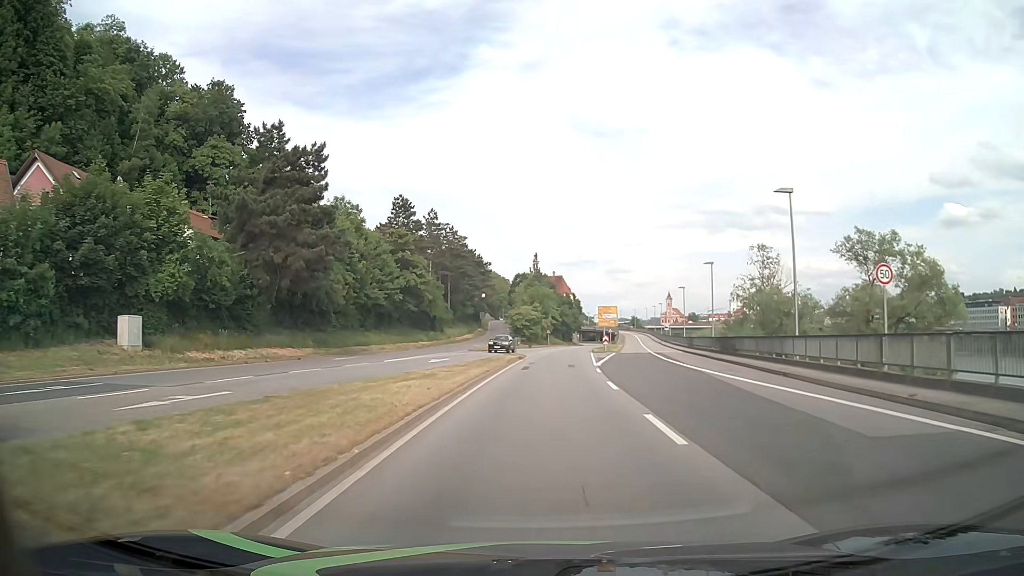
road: primary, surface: asphalt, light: Day
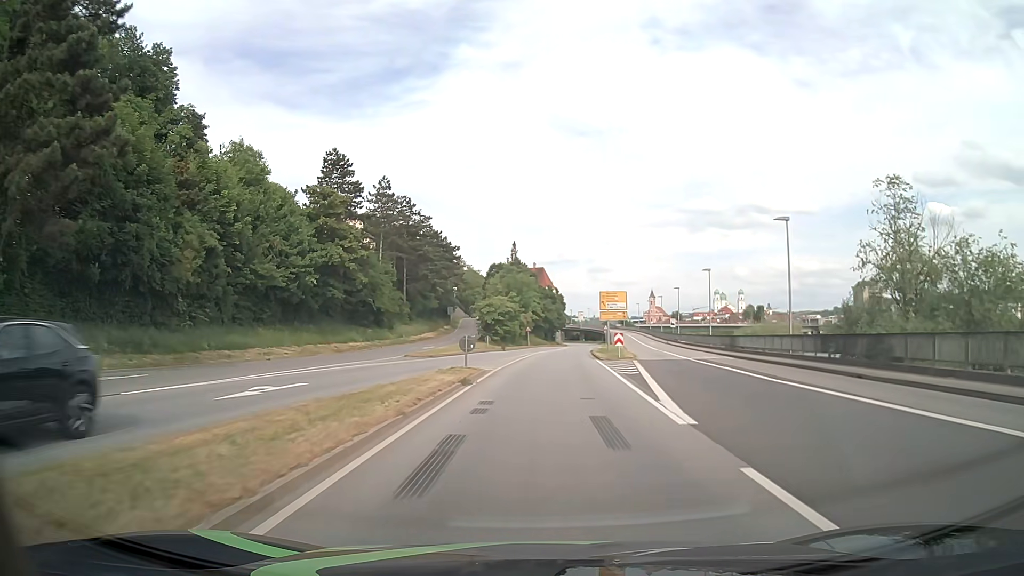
(+0.3, +22.9) m; +2°
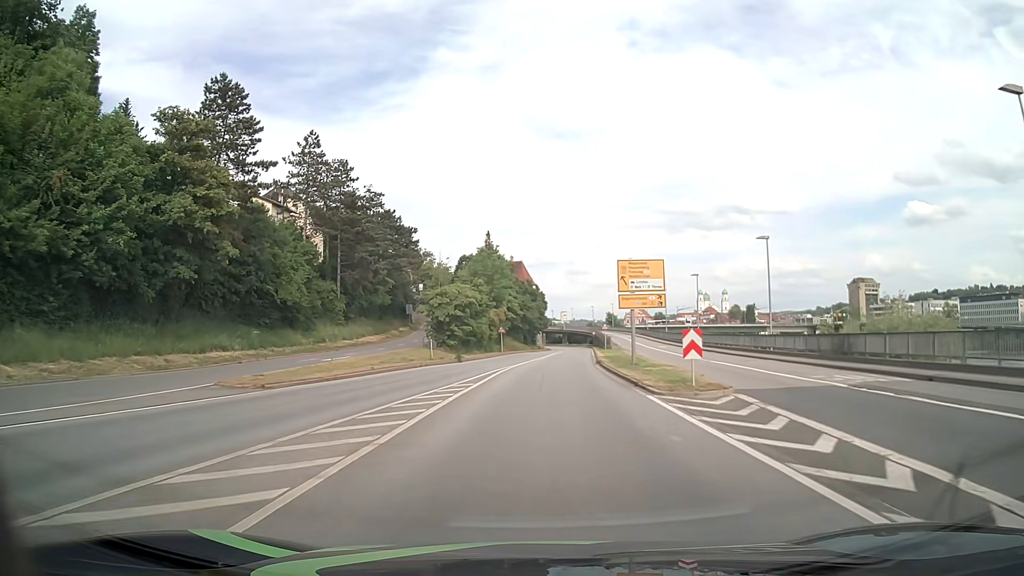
(+0.3, +23.0) m; +2°
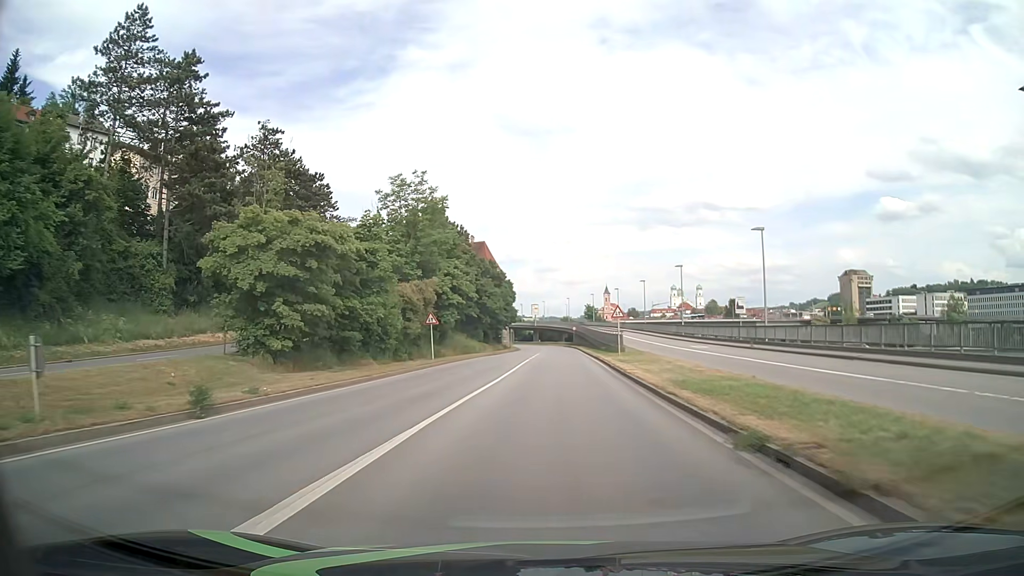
(+0.6, +30.6) m; +2°
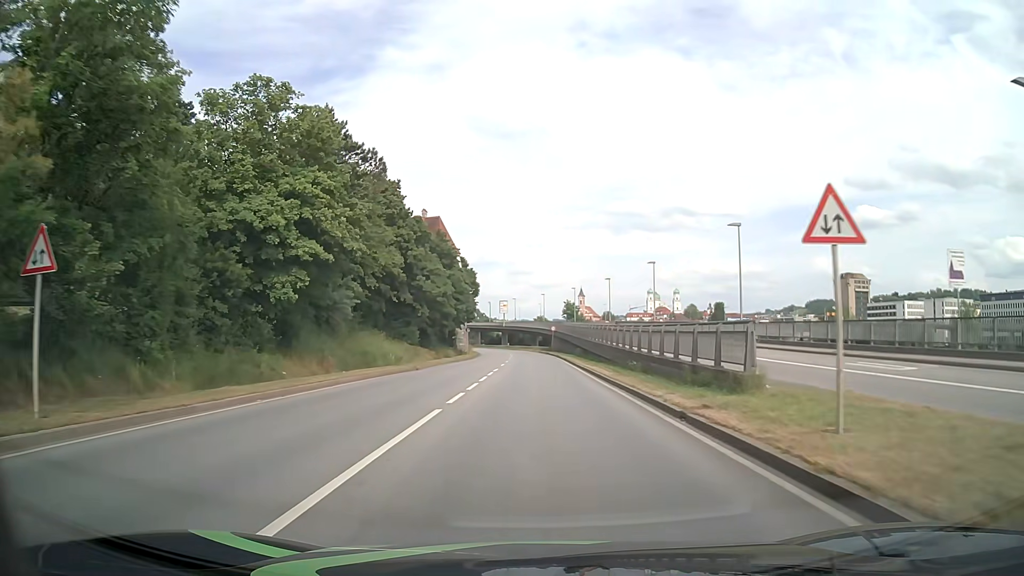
(+0.8, +30.6) m; +2°
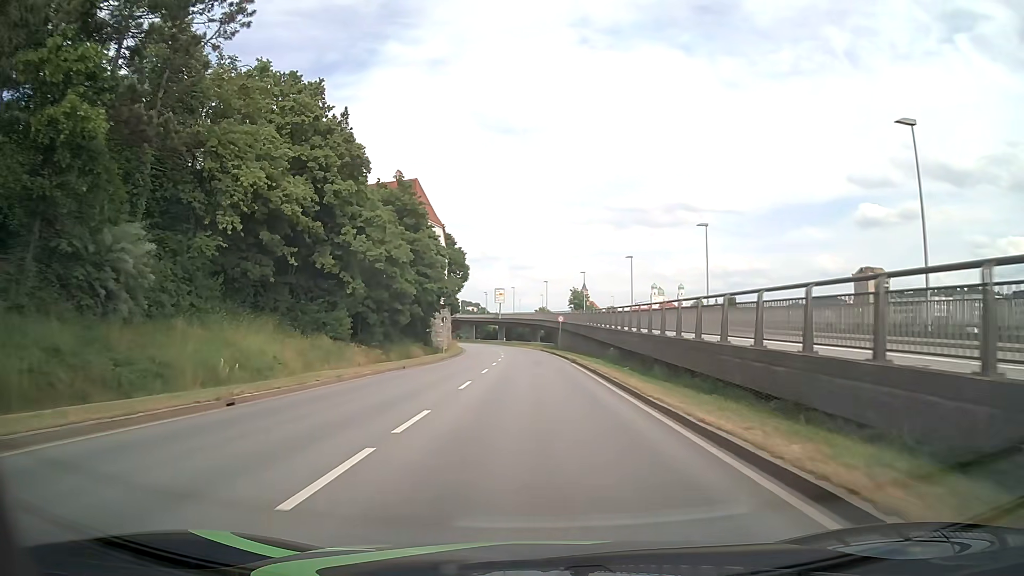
(0.0, +22.9) m; 0°
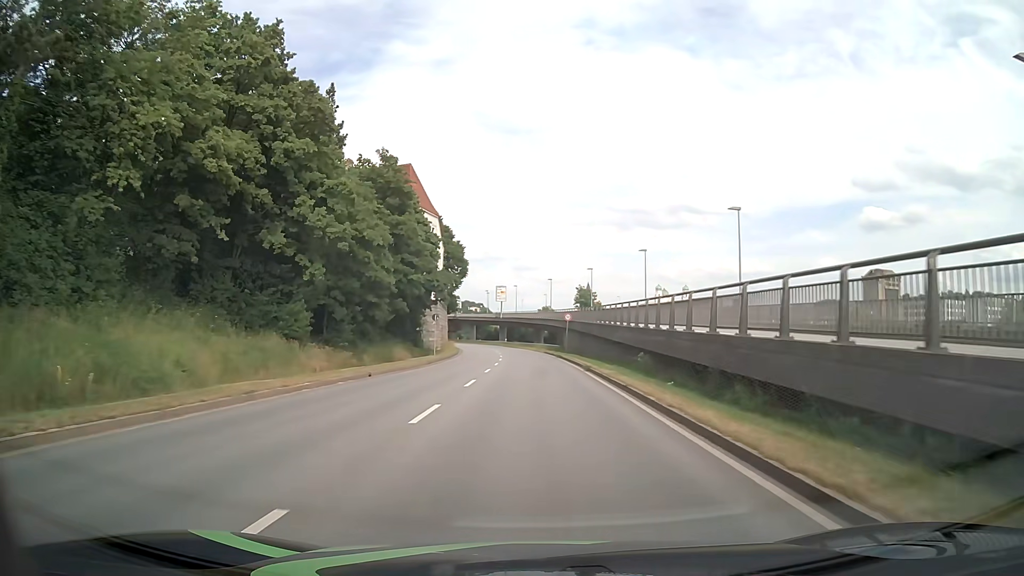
(0.0, +7.7) m; 0°
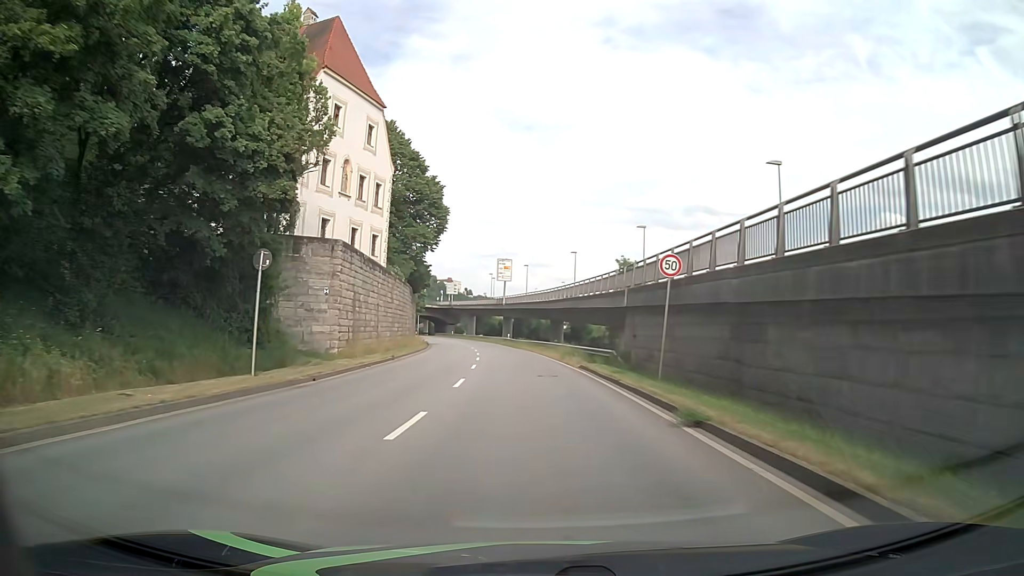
(-0.3, +38.3) m; 0°
(0, +10) (0, +20) (-1, +30) (-1, +40) (-2, +50) (-4, +60) (-5, +70) (-7, +80) (-8, +89) (-10, +99) m
